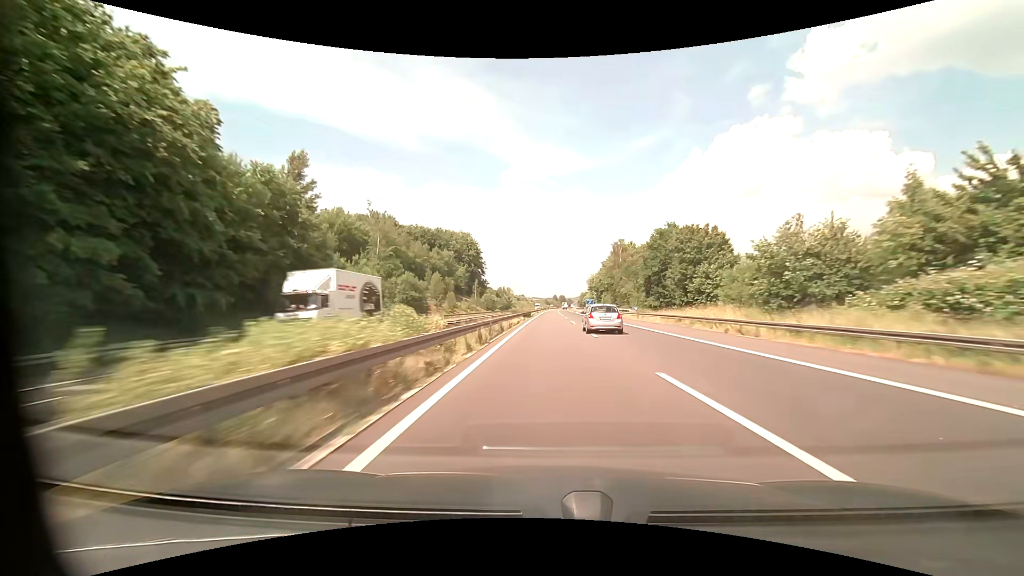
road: motorway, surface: asphalt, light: Day
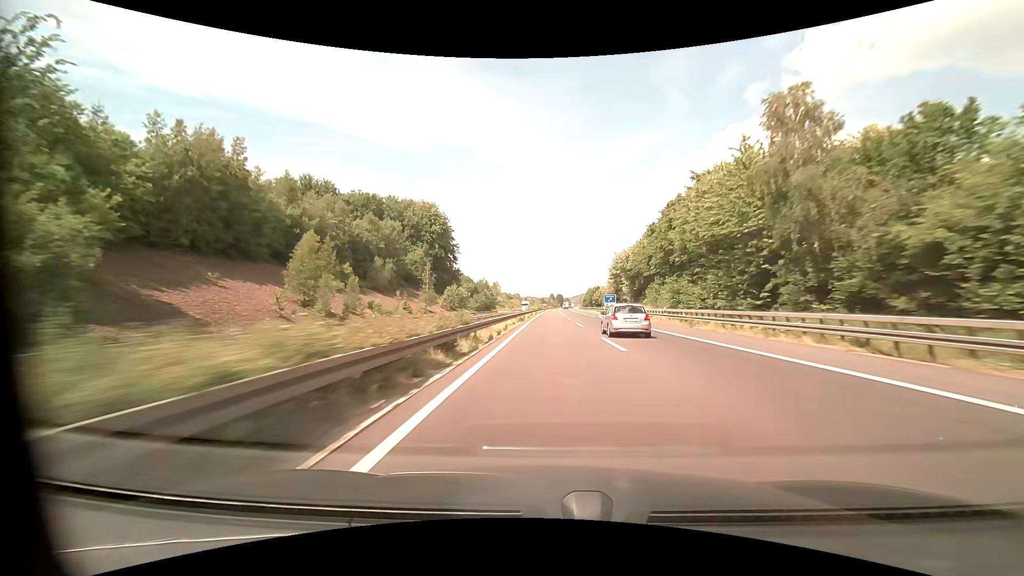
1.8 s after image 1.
(+0.2, +61.9) m; 0°
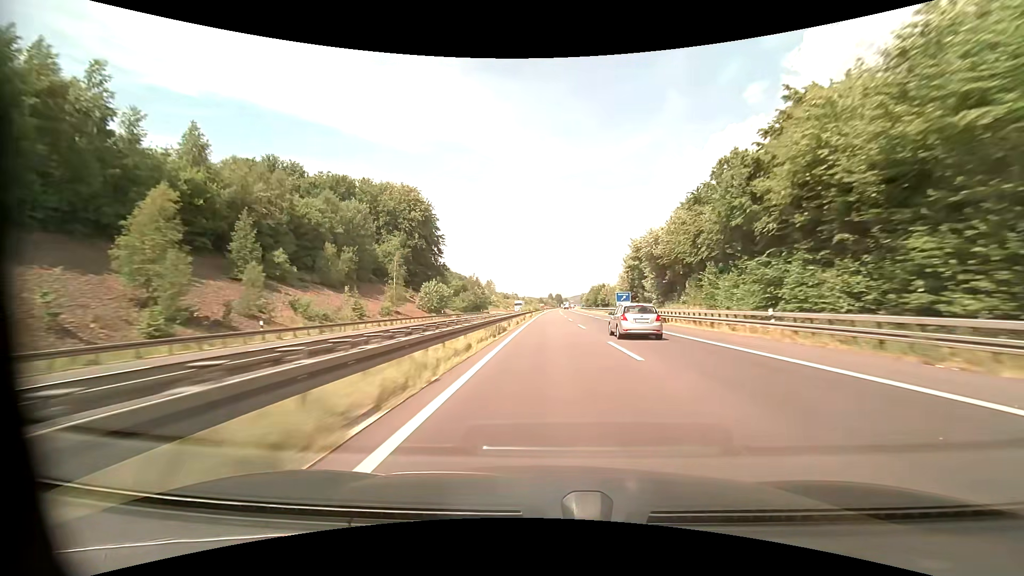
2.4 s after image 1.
(0.0, +20.7) m; 0°
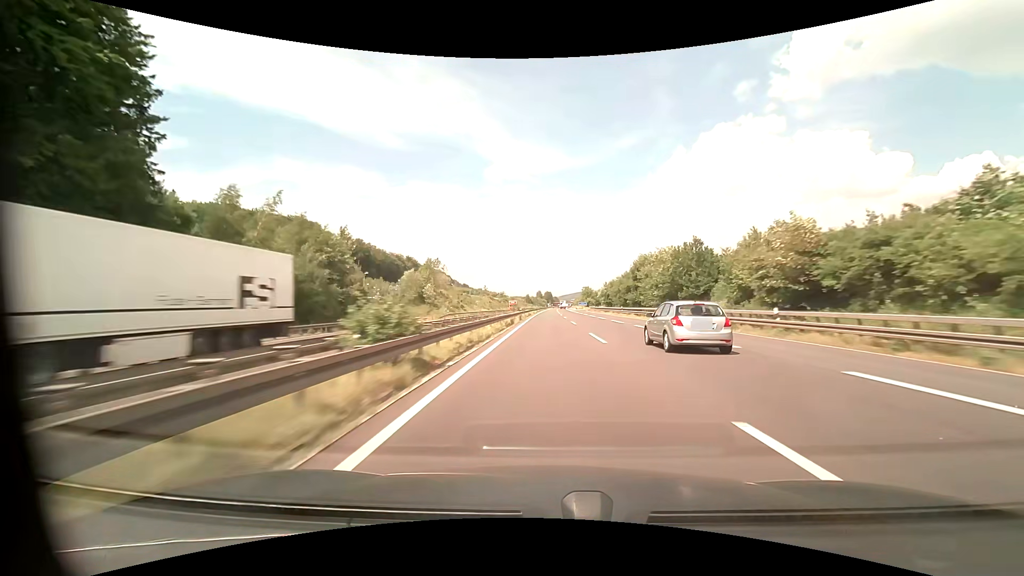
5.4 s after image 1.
(+0.8, +104.1) m; +1°
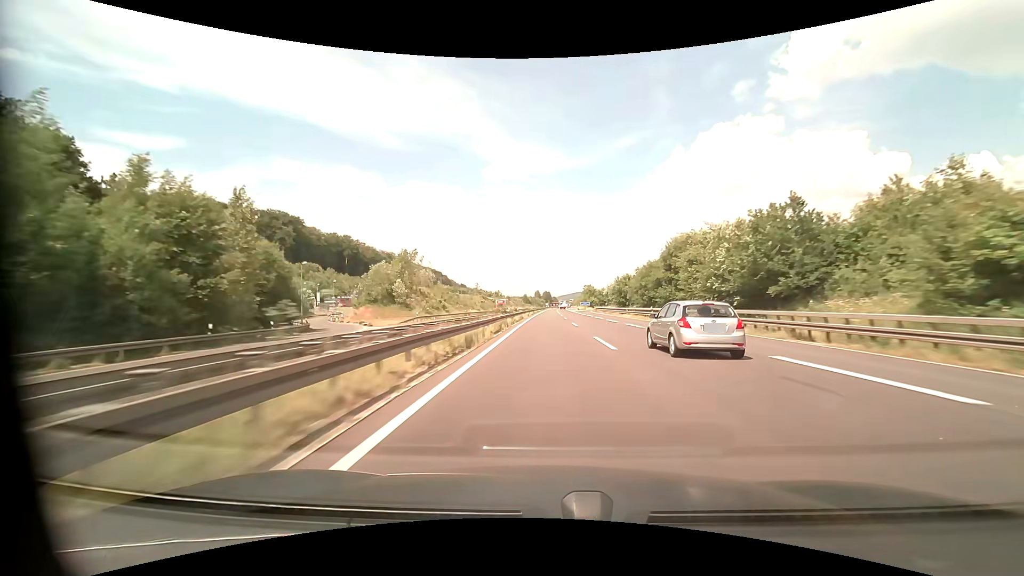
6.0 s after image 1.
(0.0, +20.9) m; 0°
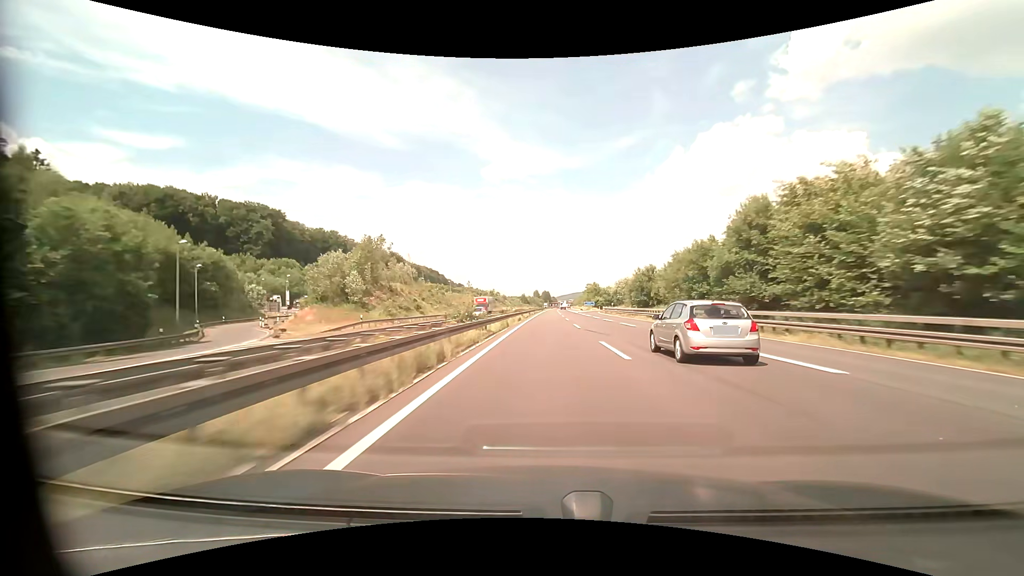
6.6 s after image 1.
(0.0, +20.9) m; 0°
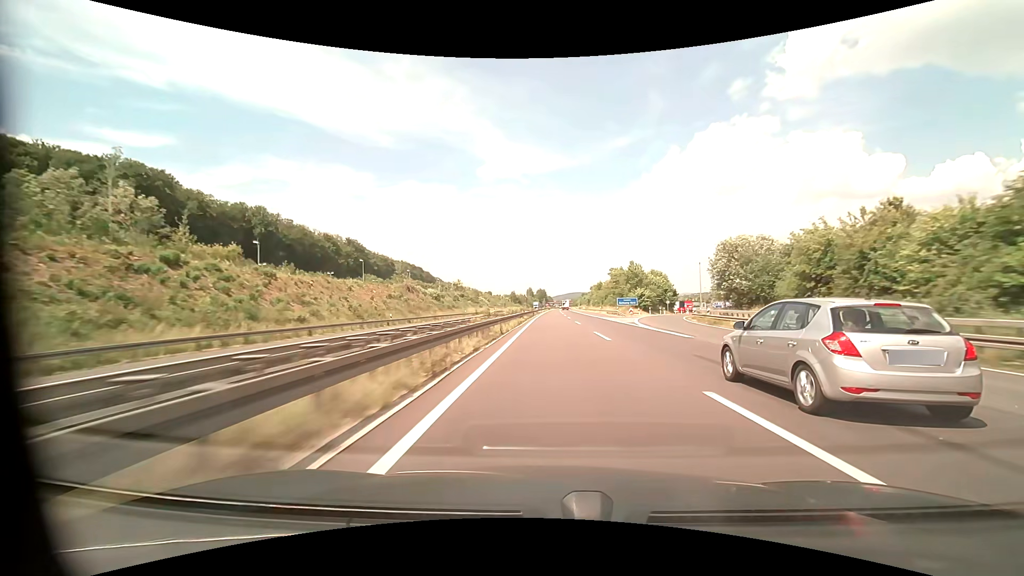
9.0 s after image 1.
(+0.1, +83.7) m; 0°
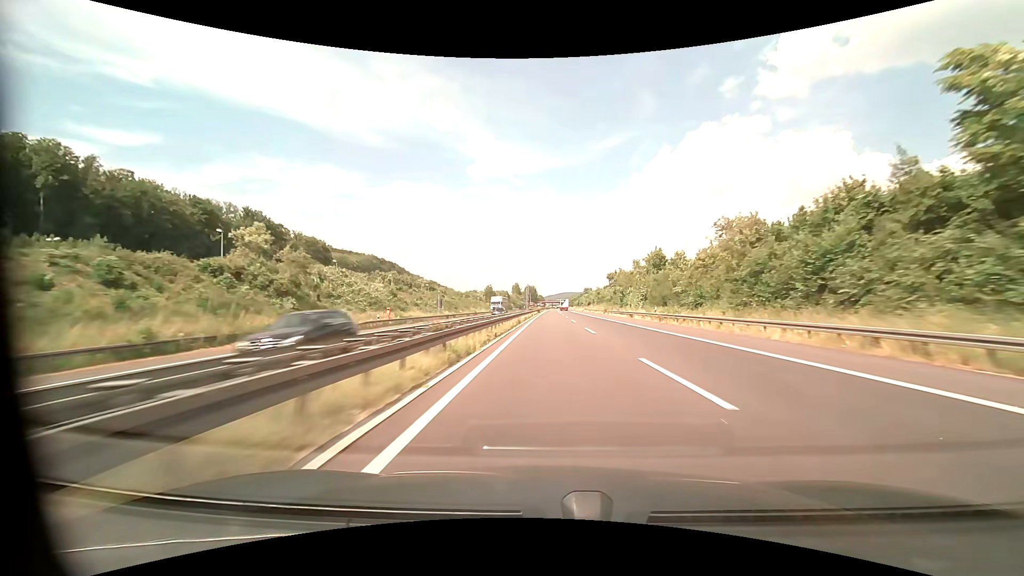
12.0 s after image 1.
(+1.4, +104.5) m; +1°
(0, +10) (0, +20) (0, +30) (0, +40) (0, +50) (0, +60) (0, +70) (0, +80) (0, +90) (+1, +100) m
